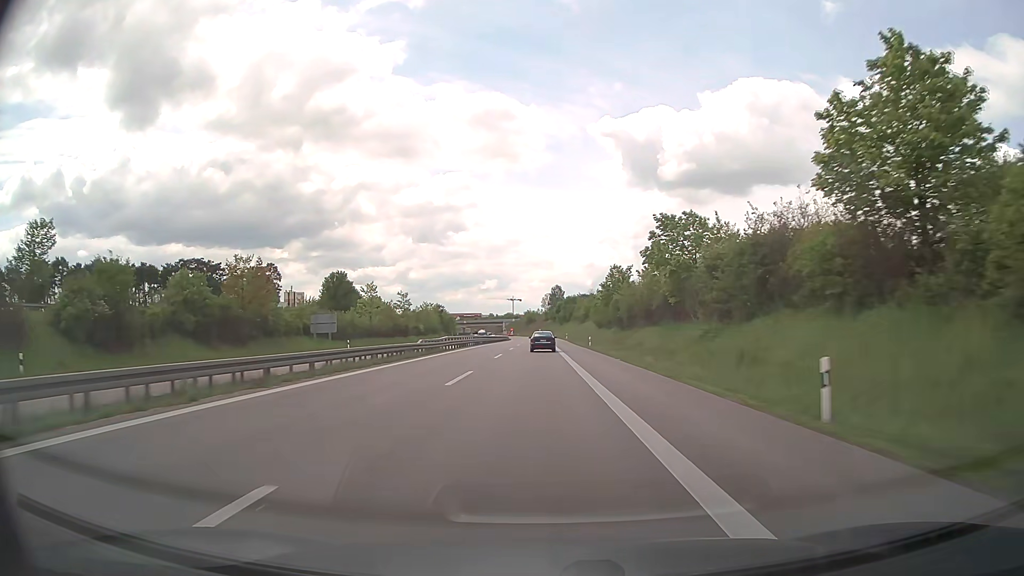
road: trunk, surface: asphalt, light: Day
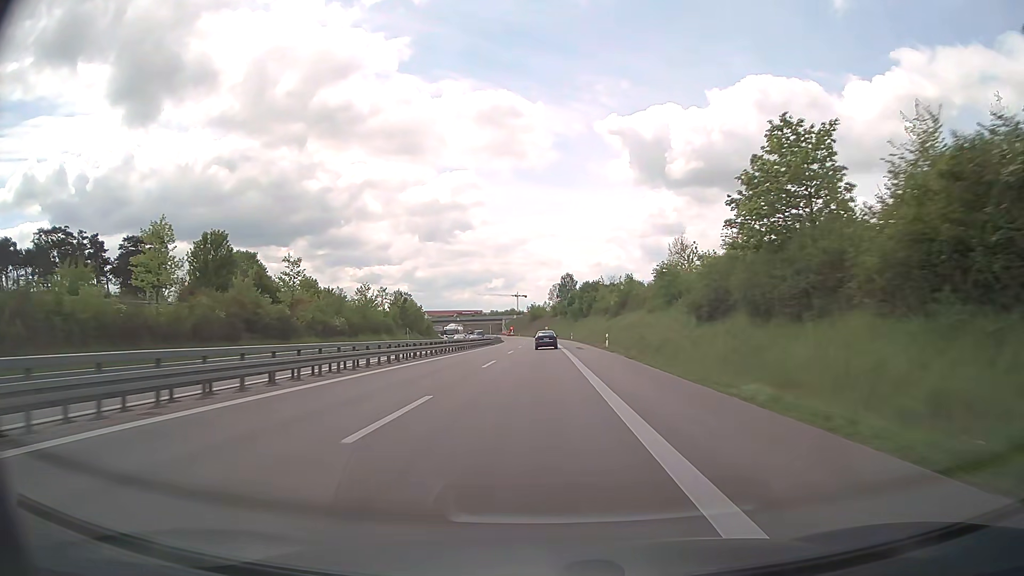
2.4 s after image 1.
(-0.3, +62.8) m; -1°
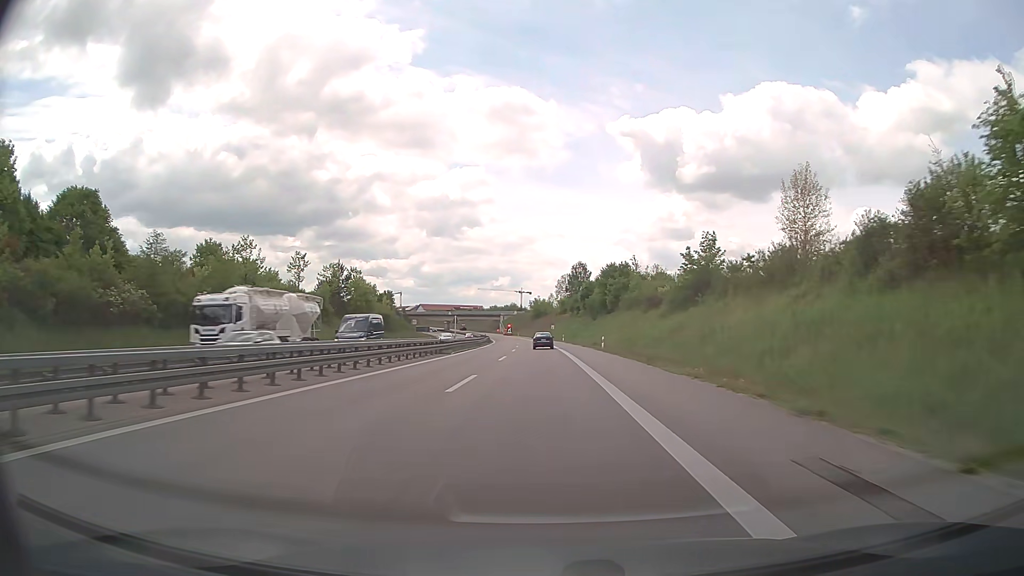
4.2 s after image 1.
(-0.1, +46.6) m; 0°
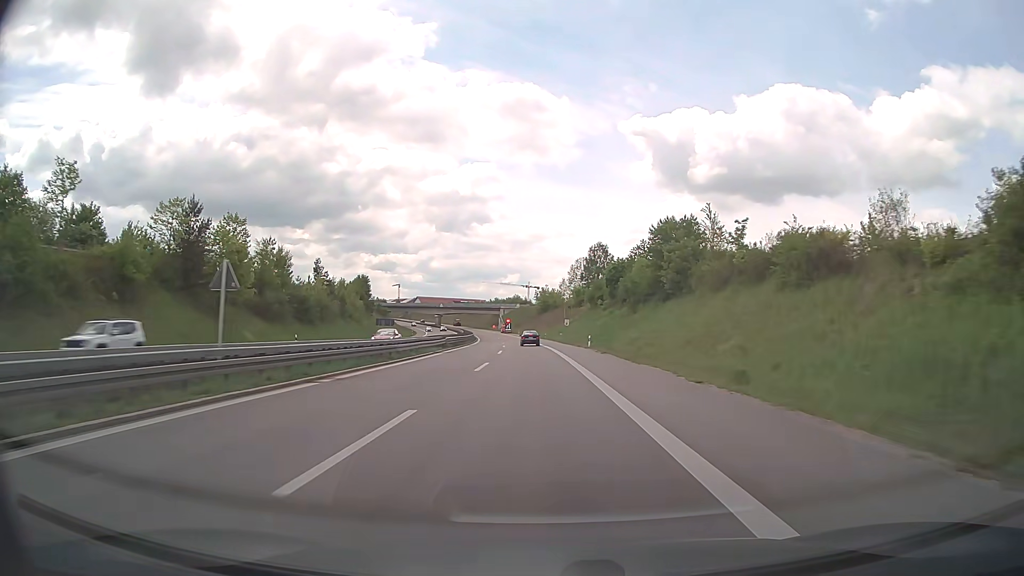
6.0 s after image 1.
(-0.1, +45.8) m; -1°
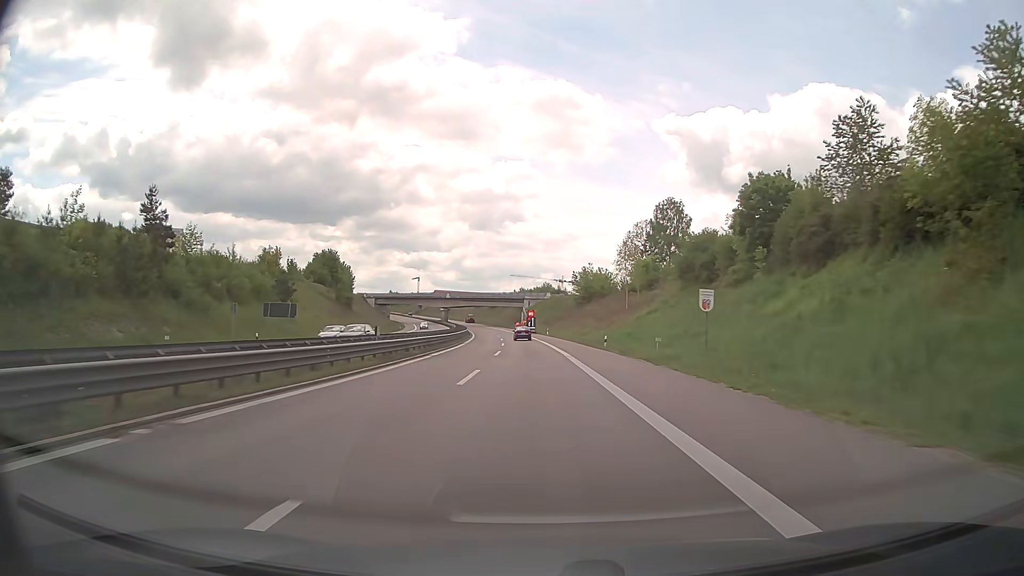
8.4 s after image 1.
(-1.5, +60.3) m; -3°
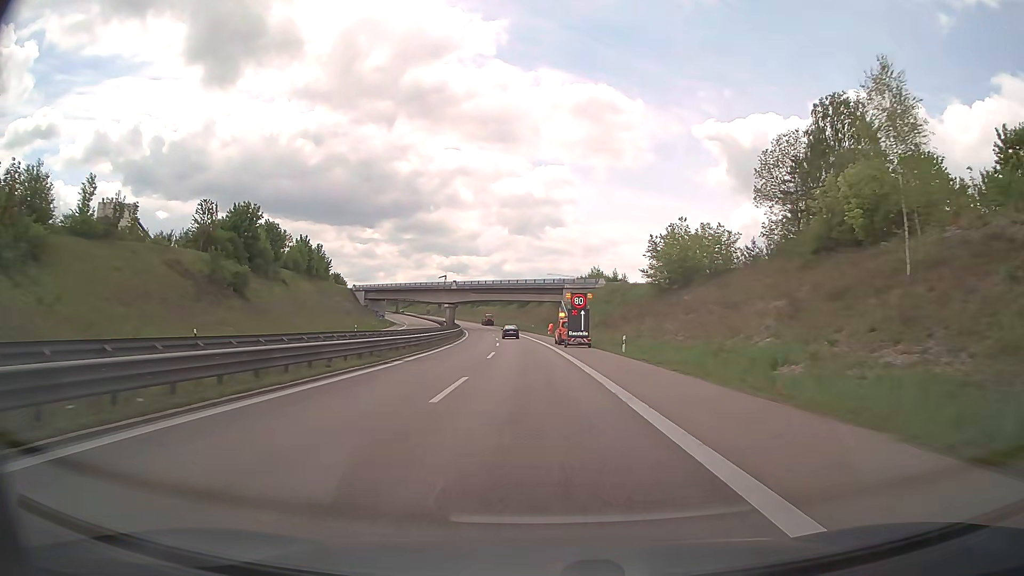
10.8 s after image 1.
(-1.6, +58.4) m; -3°
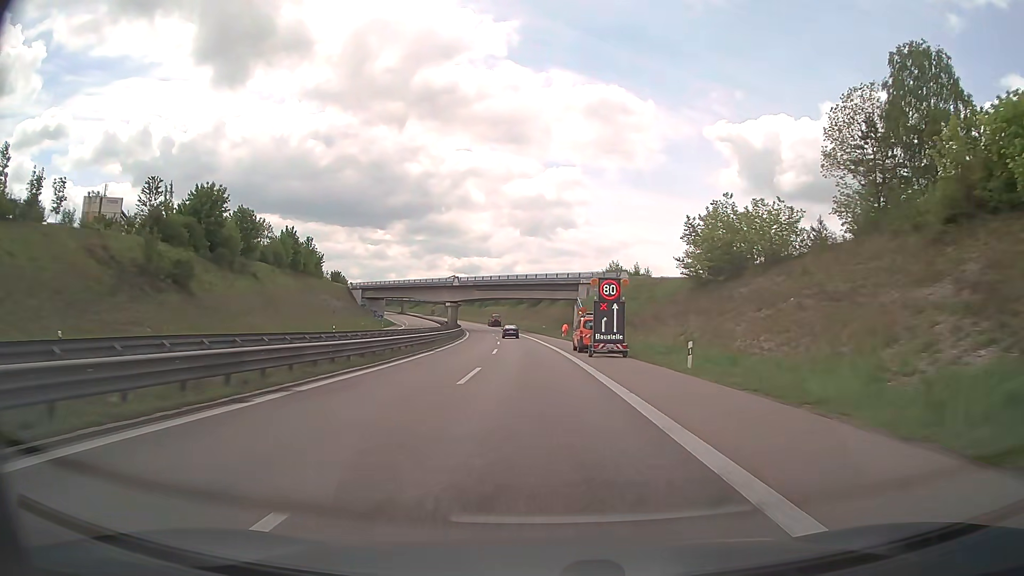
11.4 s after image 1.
(-0.1, +13.8) m; -1°
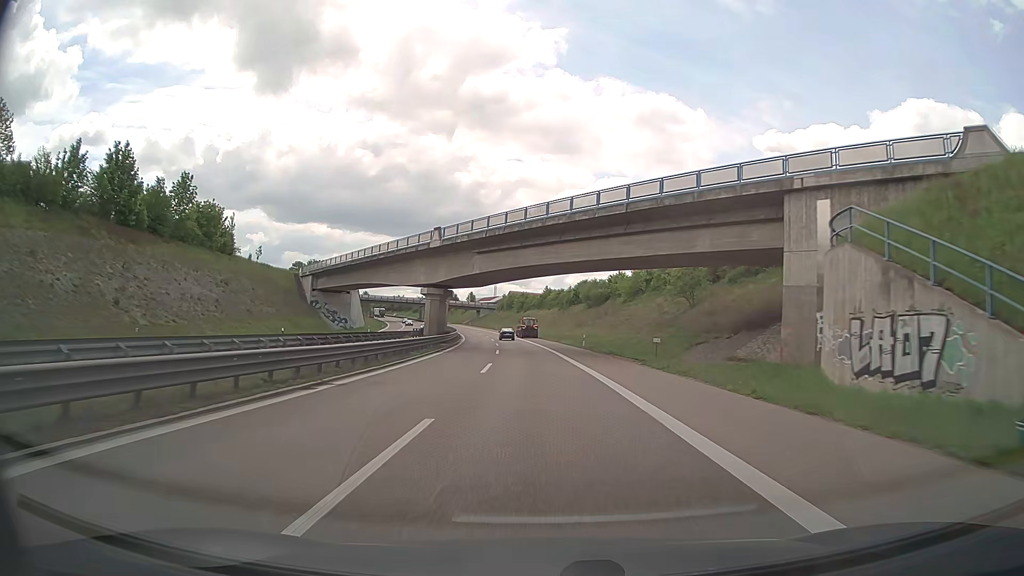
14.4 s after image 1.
(-2.6, +66.2) m; -4°
(0, +10) (0, +20) (-1, +30) (-1, +40) (-2, +50) (-3, +60) (-3, +70) (-4, +80) (-6, +90) (-7, +100) m
